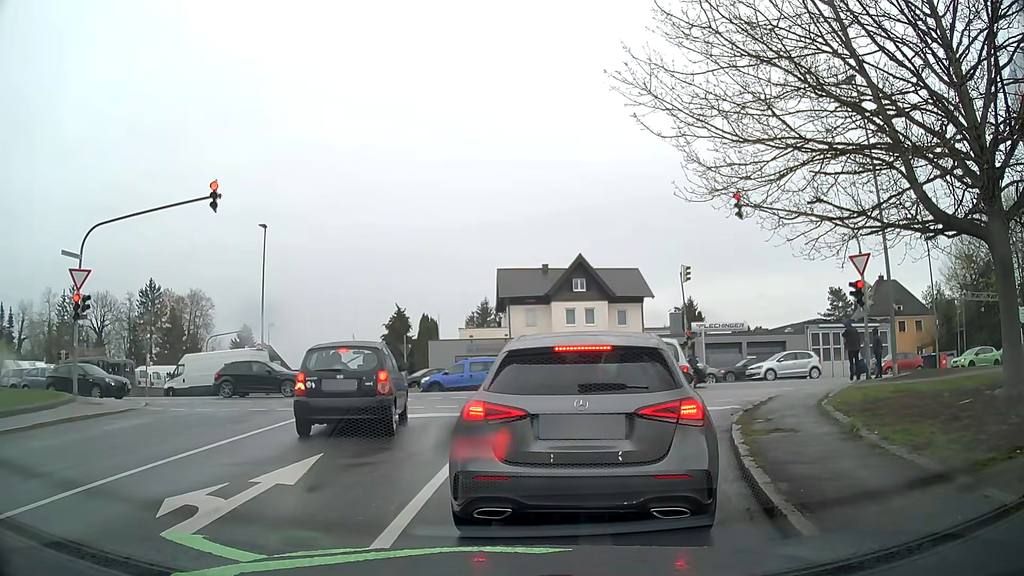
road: residential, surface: asphalt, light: Day
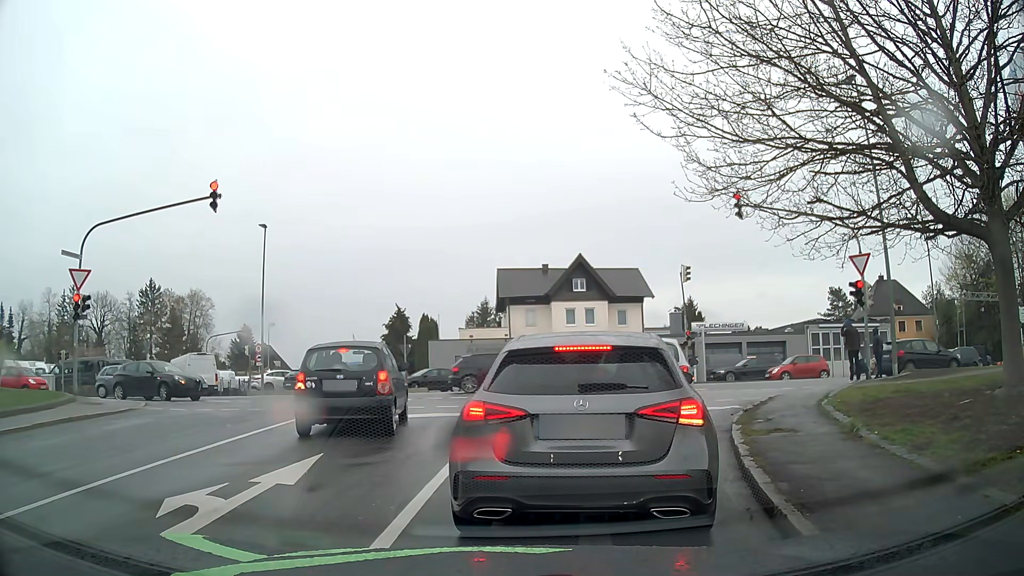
(0.0, 0.0) m; 0°
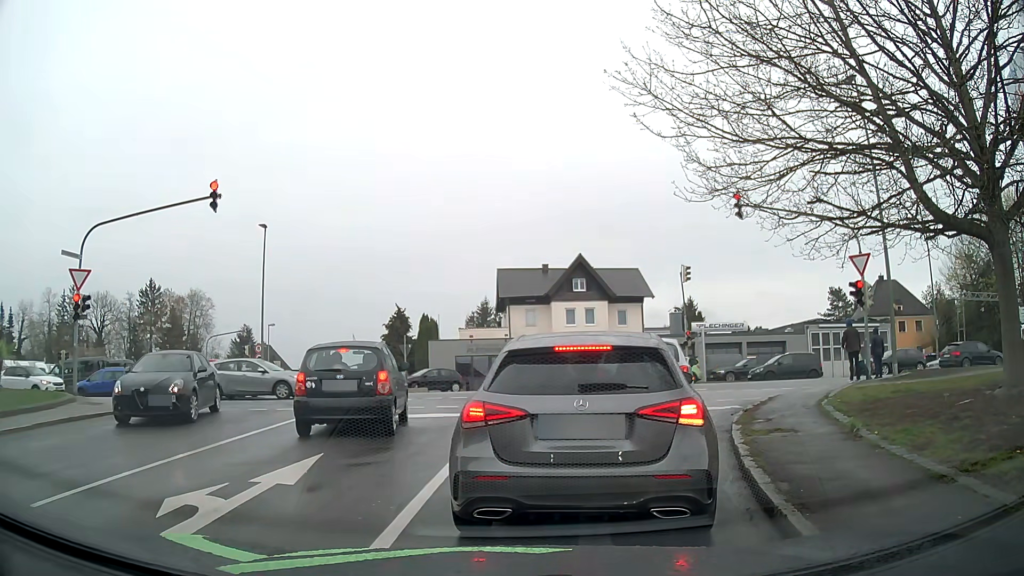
(0.0, 0.0) m; 0°
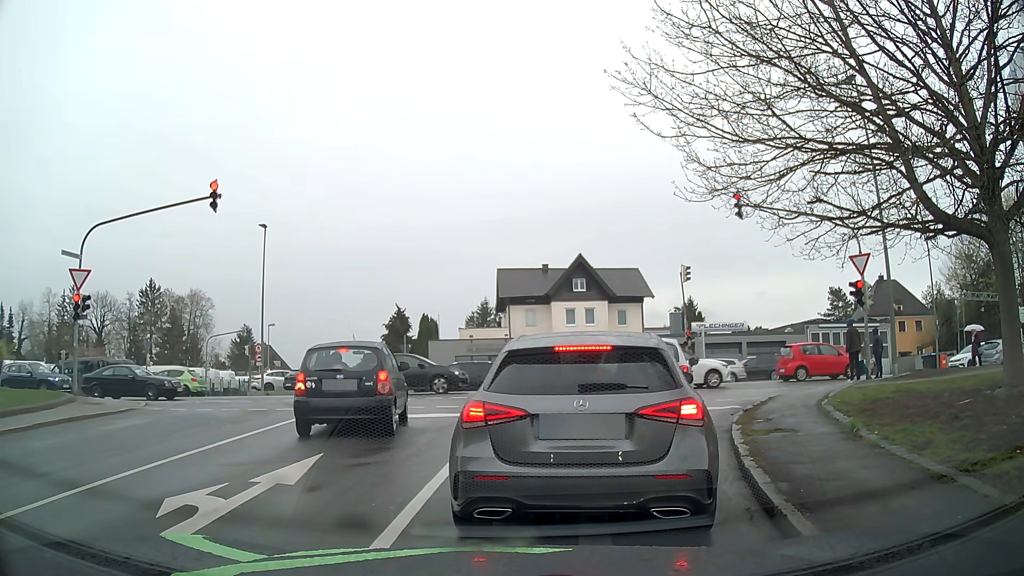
(0.0, 0.0) m; 0°
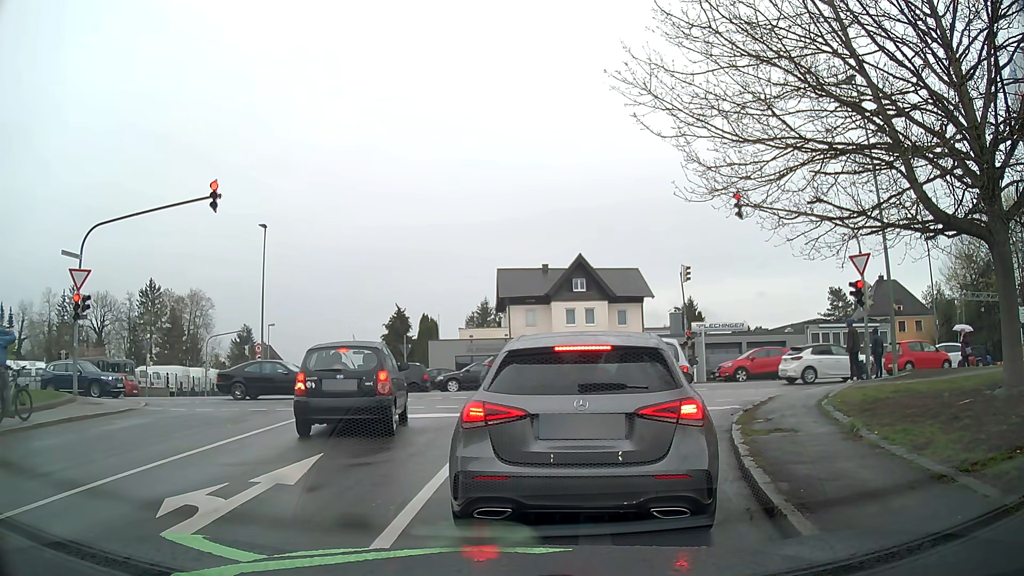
(0.0, 0.0) m; 0°
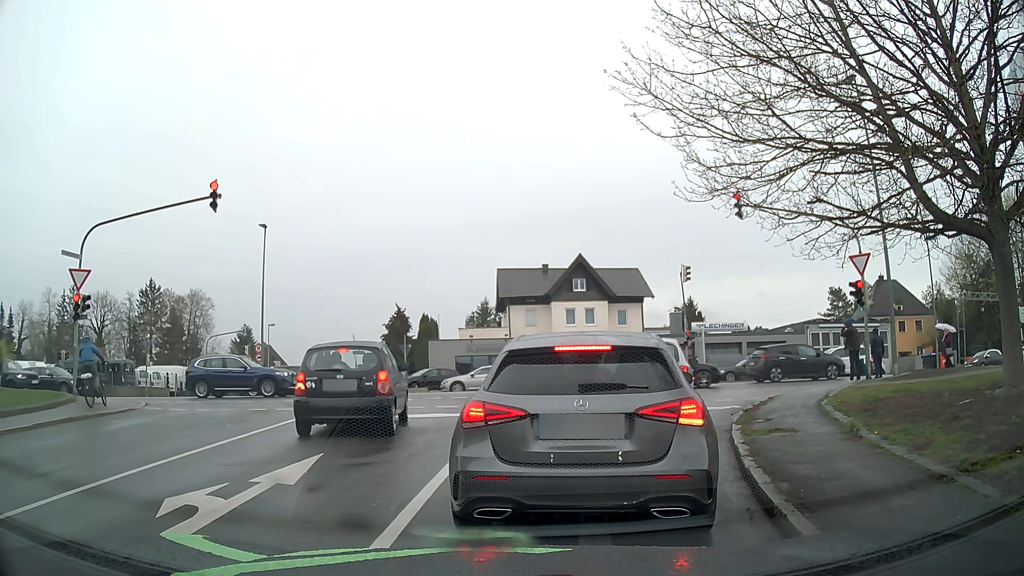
(0.0, 0.0) m; 0°
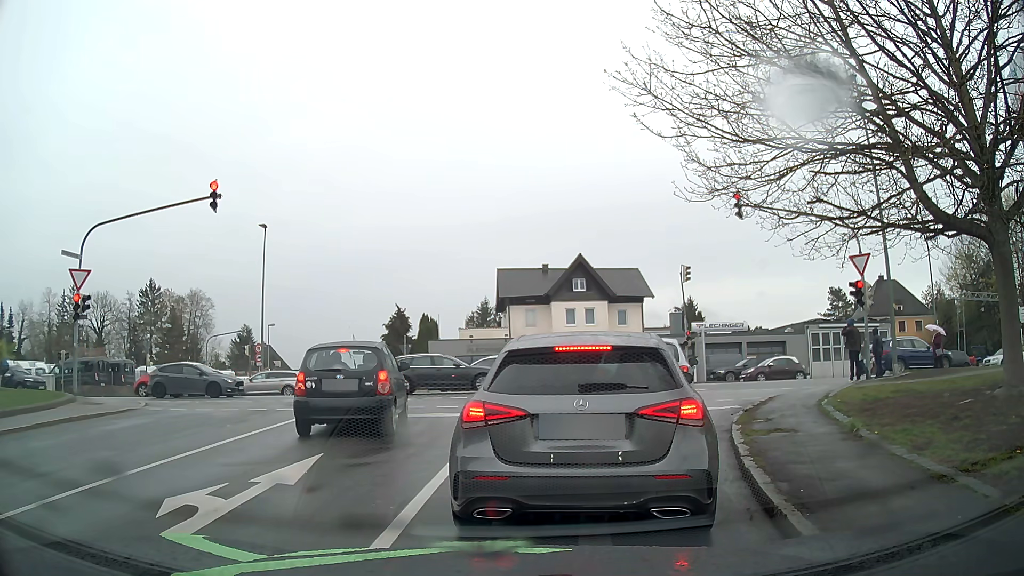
(0.0, 0.0) m; 0°
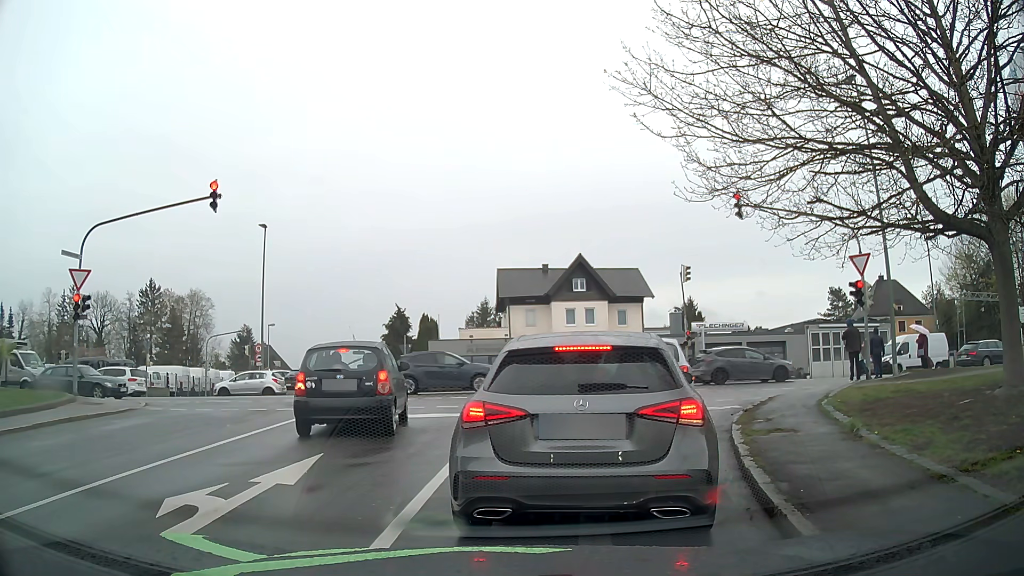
(0.0, 0.0) m; 0°
